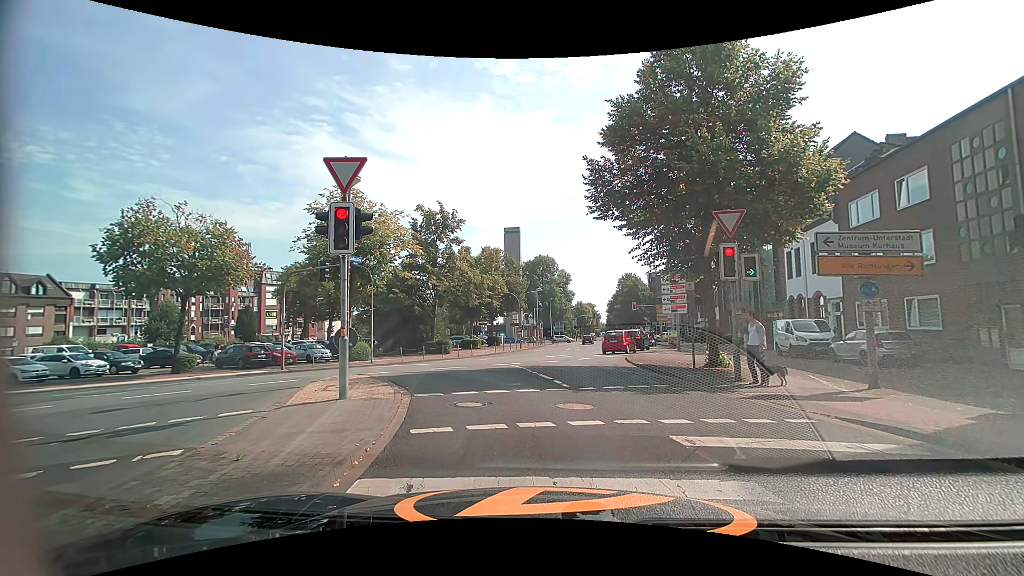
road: secondary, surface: asphalt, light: Day
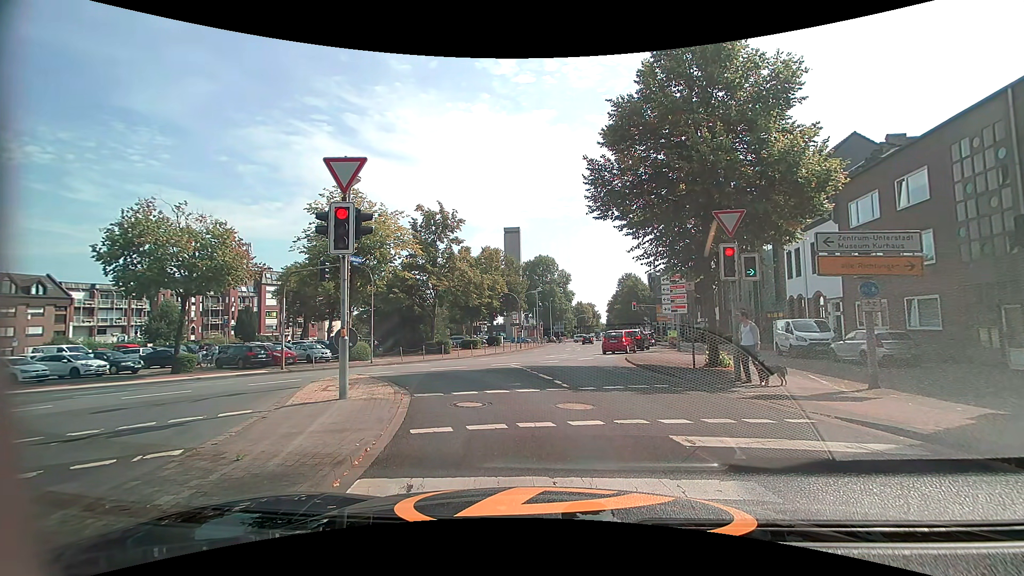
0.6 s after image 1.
(0.0, 0.0) m; 0°
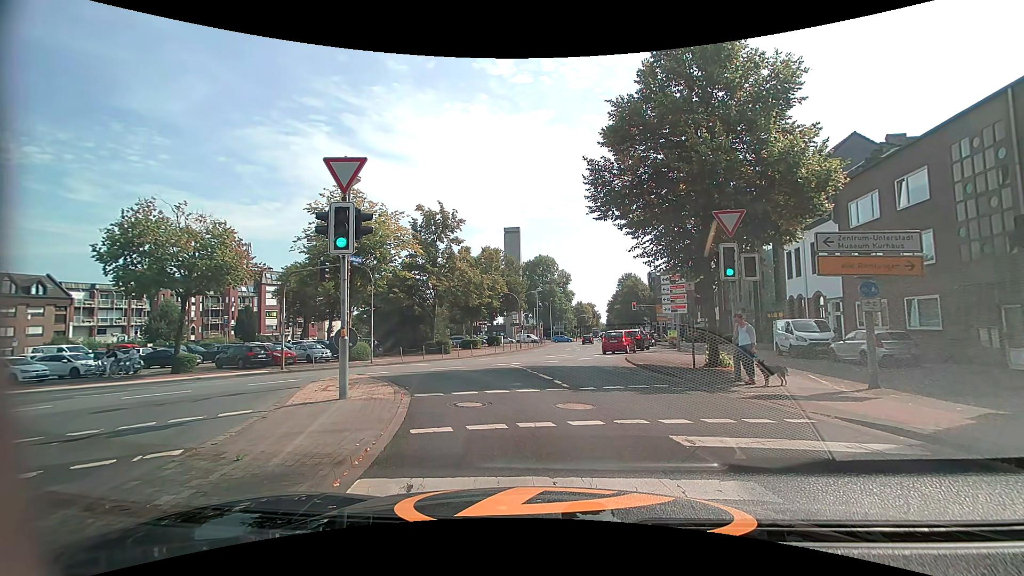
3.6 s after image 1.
(0.0, 0.0) m; 0°
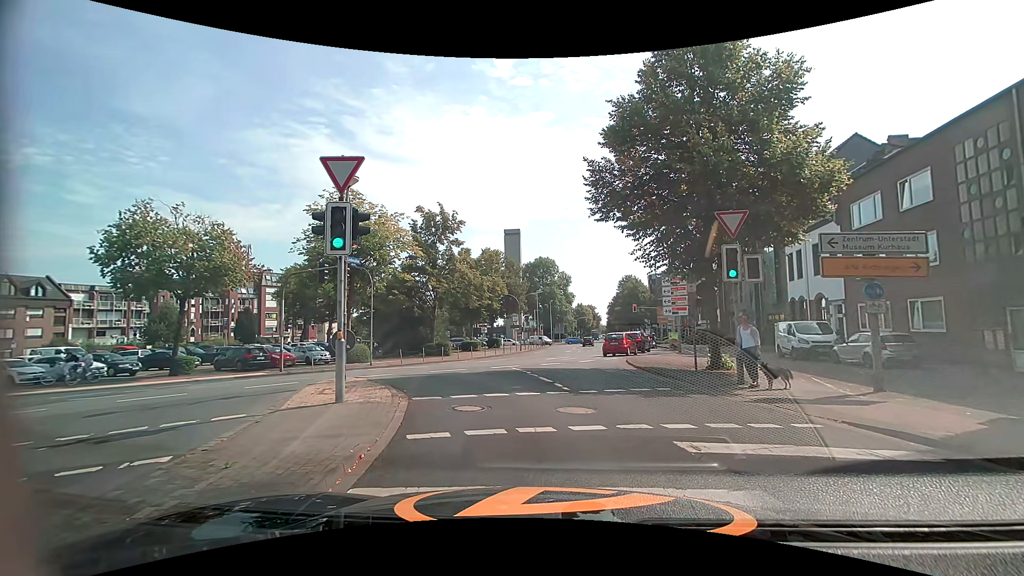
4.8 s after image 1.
(0.0, +0.2) m; 0°
